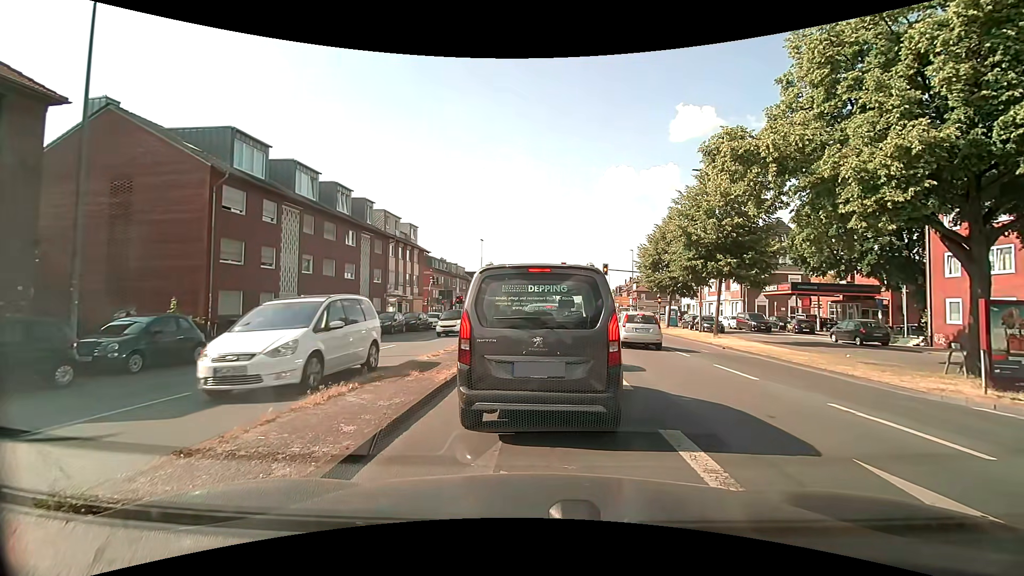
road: primary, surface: asphalt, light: Day
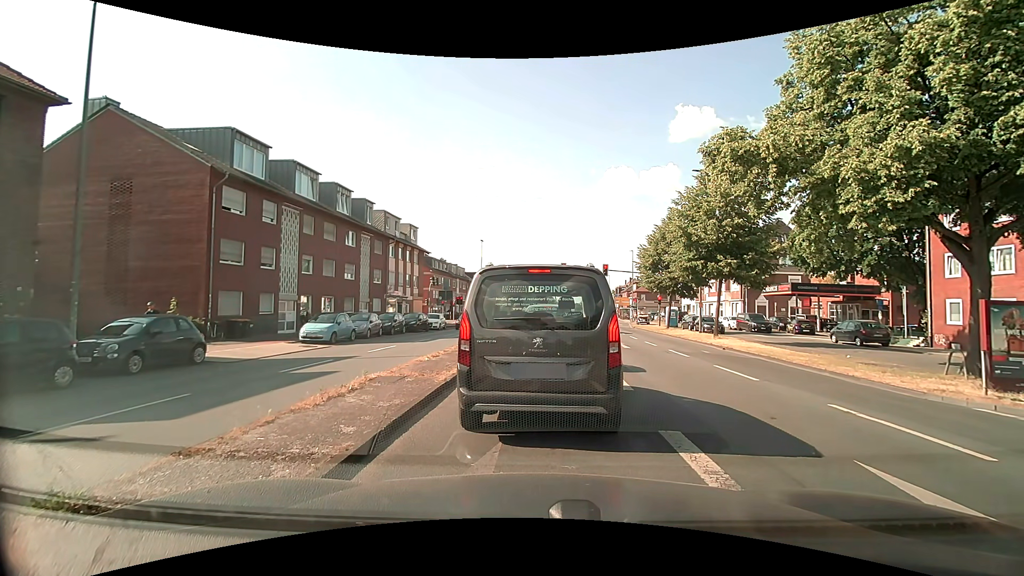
(0.0, +0.1) m; 0°
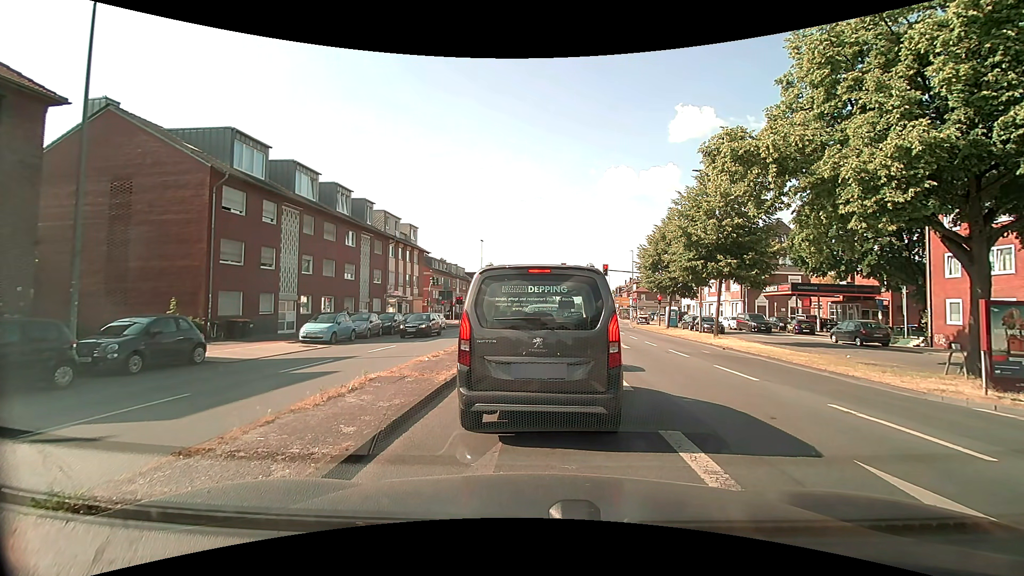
(0.0, 0.0) m; 0°
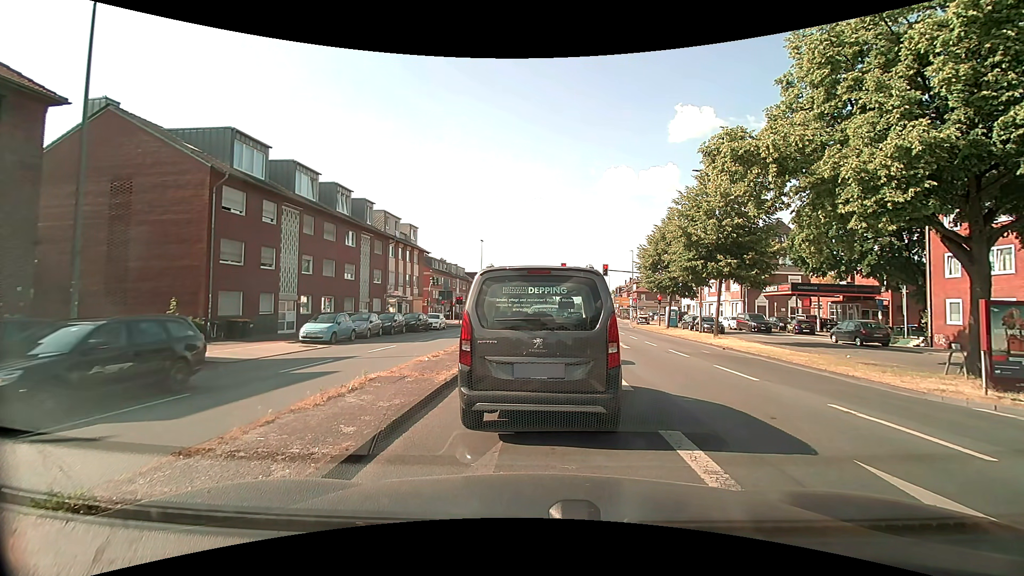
(0.0, 0.0) m; 0°
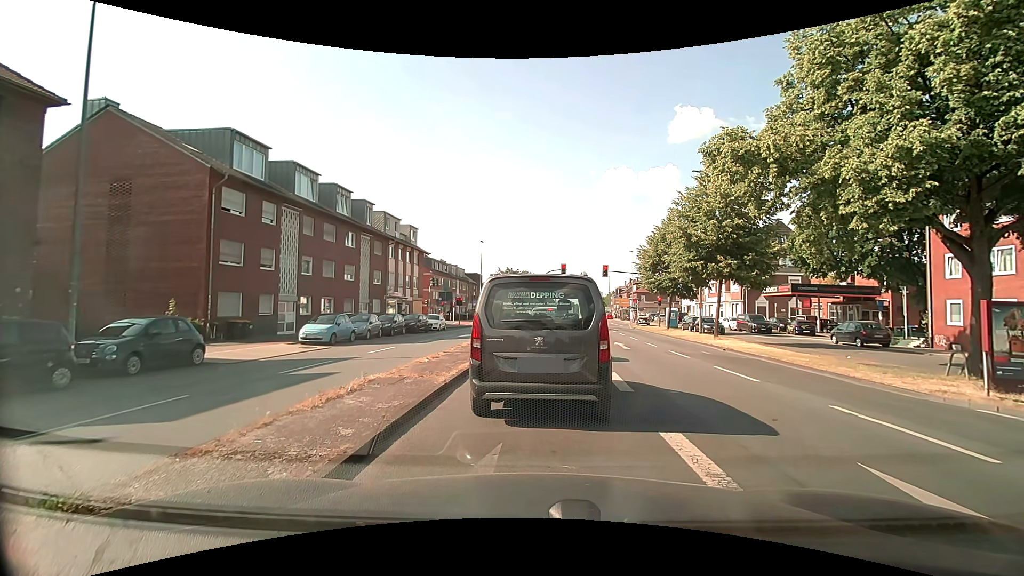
(0.0, 0.0) m; 0°
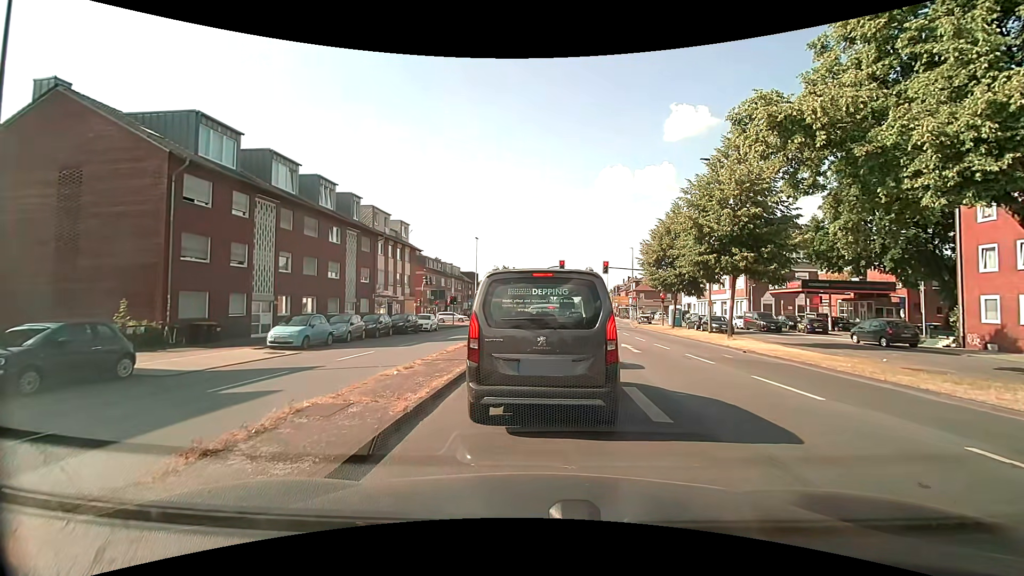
(0.0, +2.6) m; 0°
